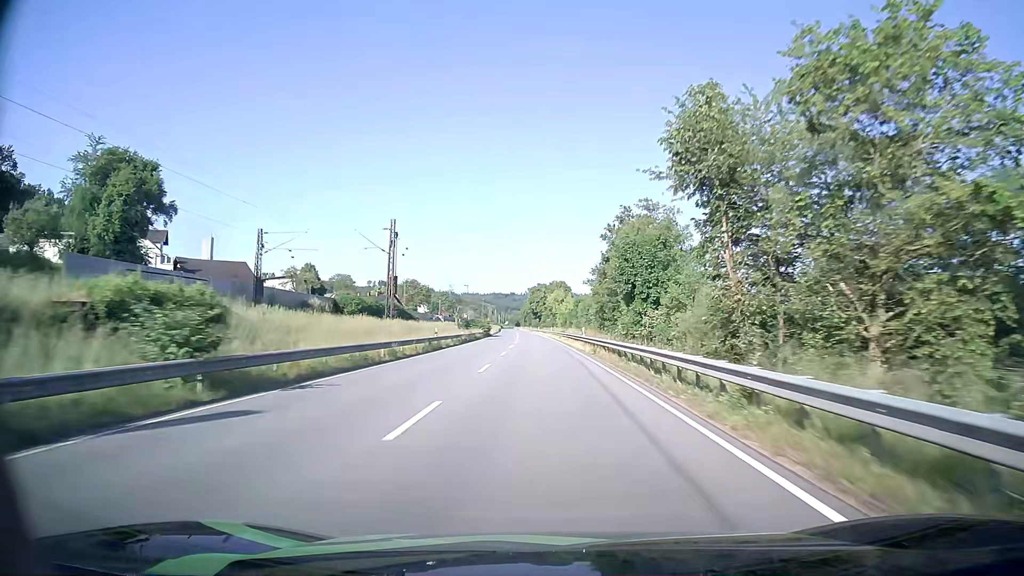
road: primary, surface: asphalt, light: Day
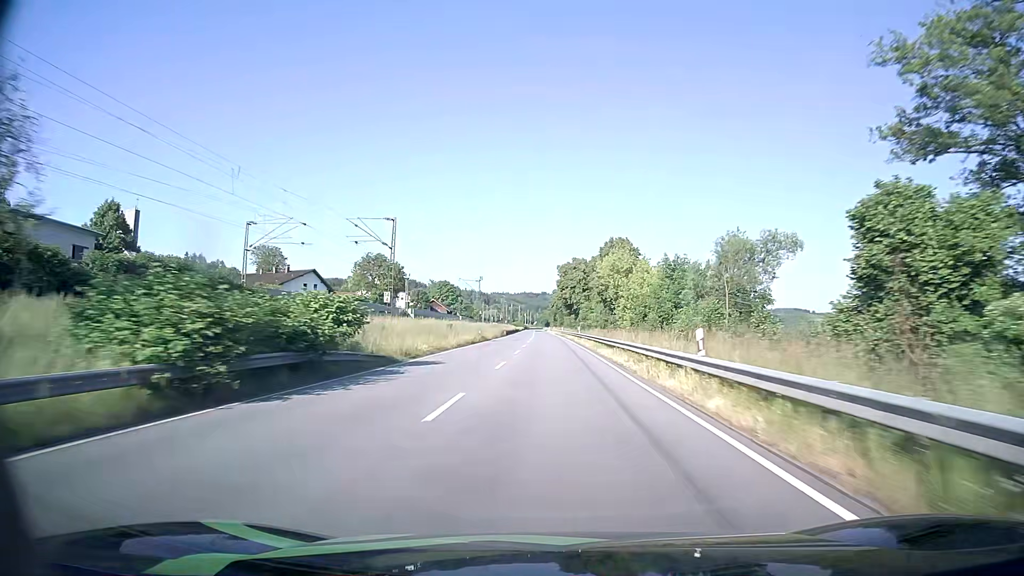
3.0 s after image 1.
(-2.5, +83.0) m; -3°
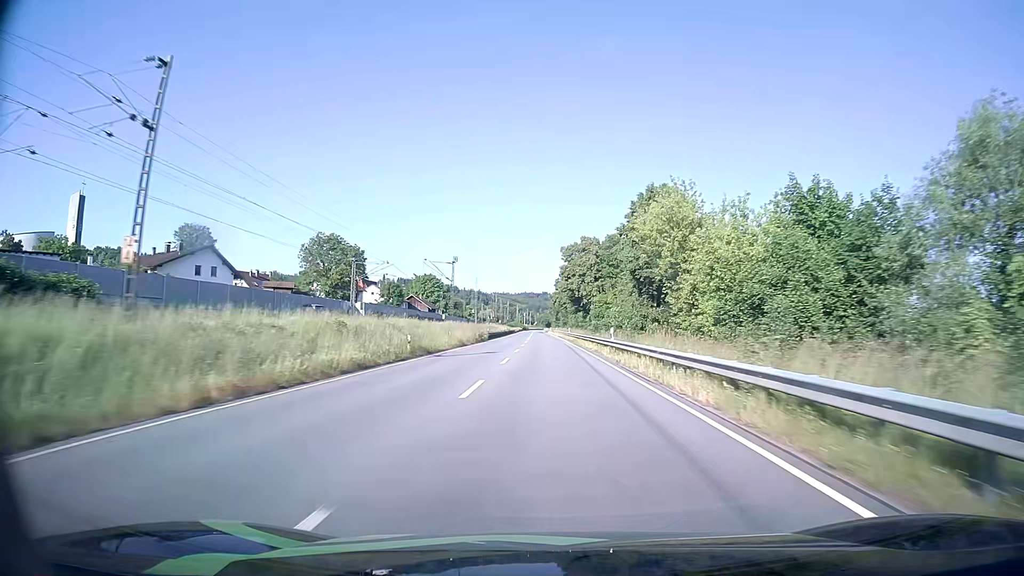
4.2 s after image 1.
(0.0, +33.1) m; 0°
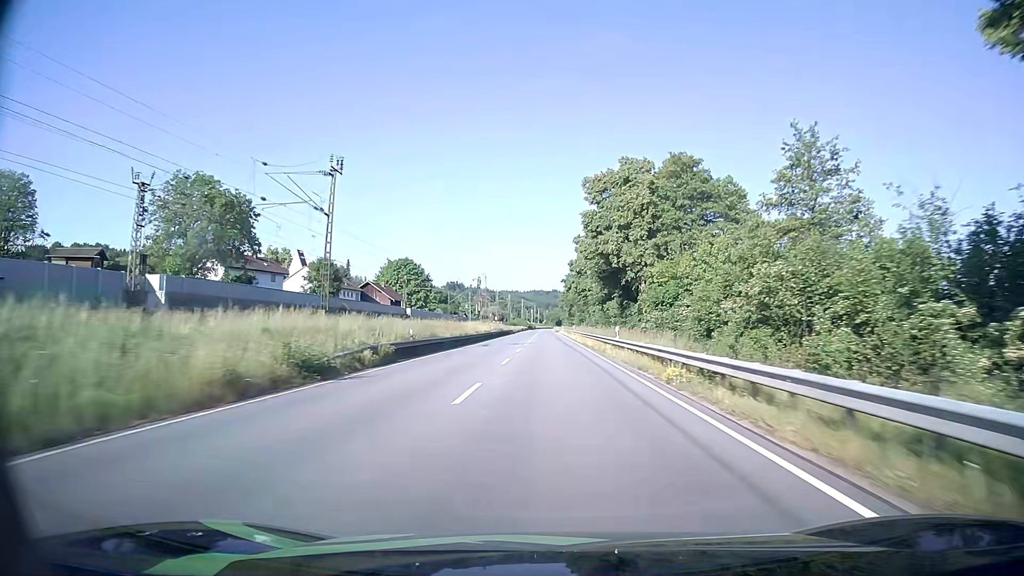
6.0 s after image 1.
(-0.3, +49.4) m; -1°
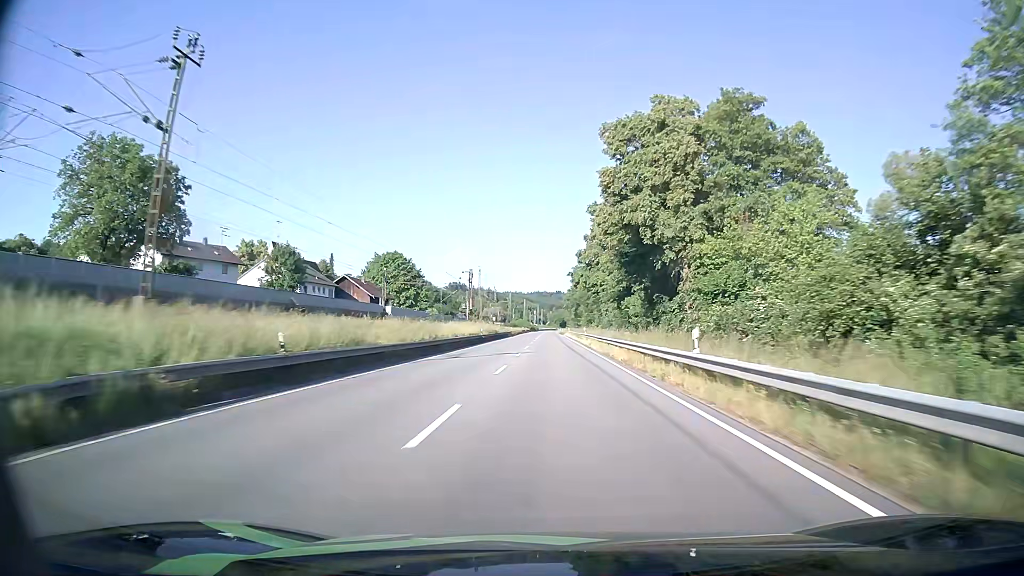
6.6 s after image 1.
(0.0, +16.5) m; 0°
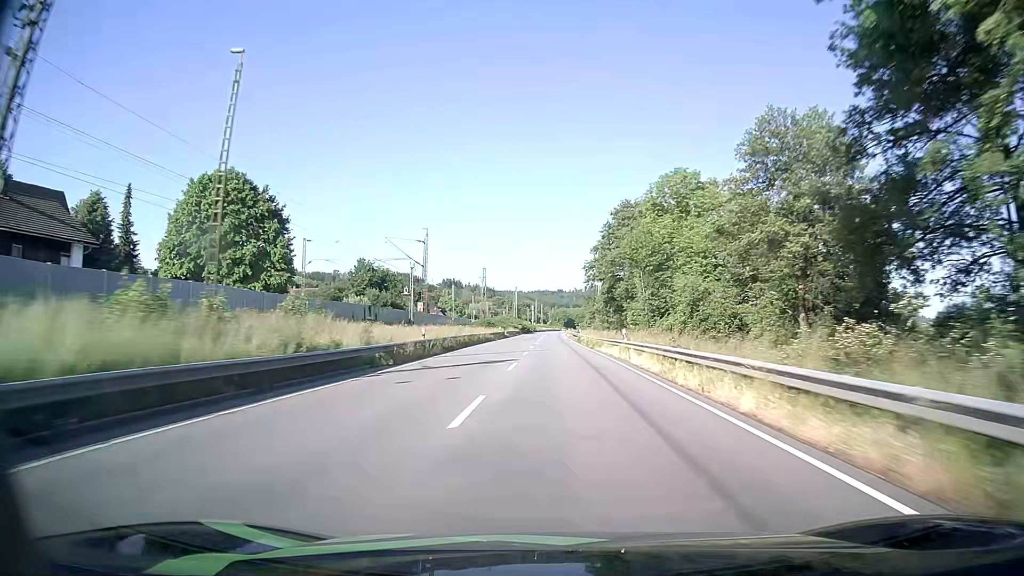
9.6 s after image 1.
(-0.1, +83.1) m; 0°
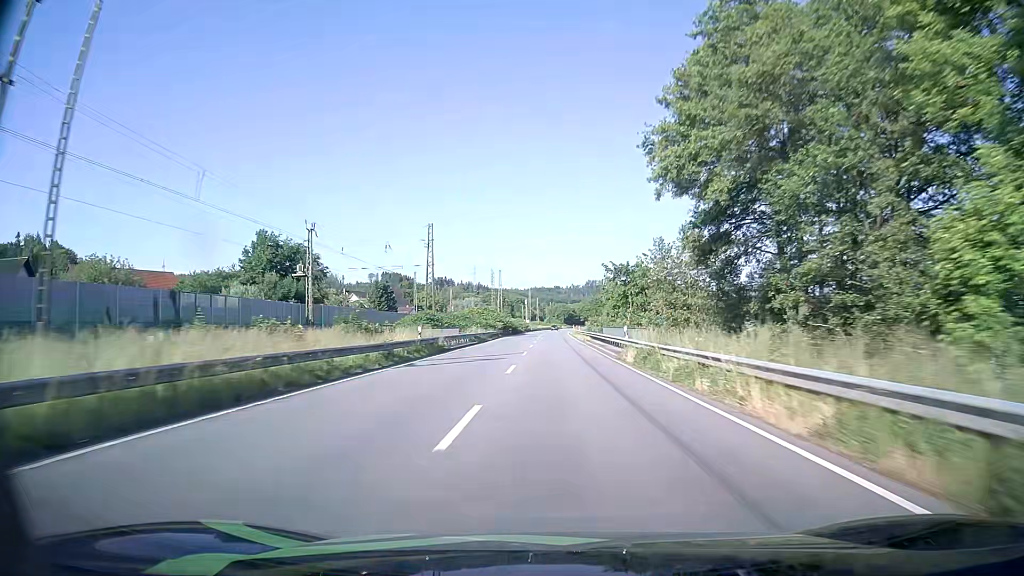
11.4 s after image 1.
(-0.1, +50.0) m; 0°
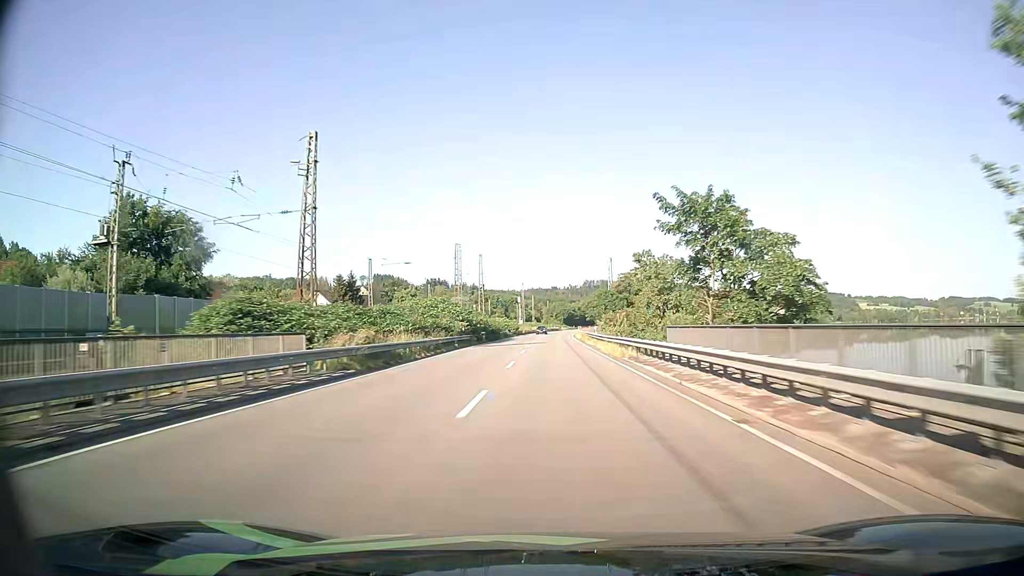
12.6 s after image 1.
(+0.2, +33.4) m; 0°
(0, +10) (0, +20) (0, +30) (0, +40) (0, +50) (0, +60) (+1, +70) (+1, +80) (+1, +90) (+1, +100) m
